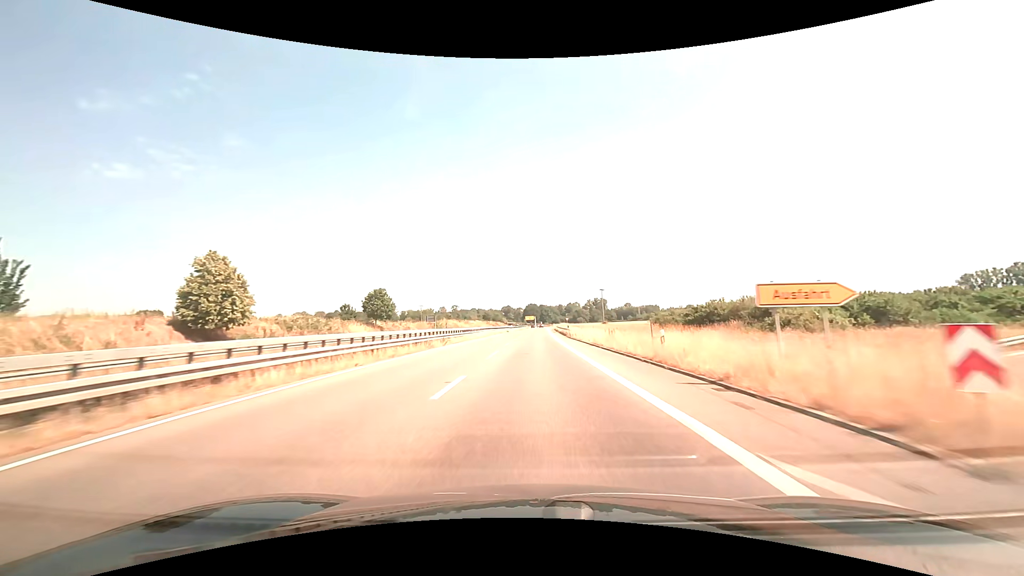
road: trunk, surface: asphalt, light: Day
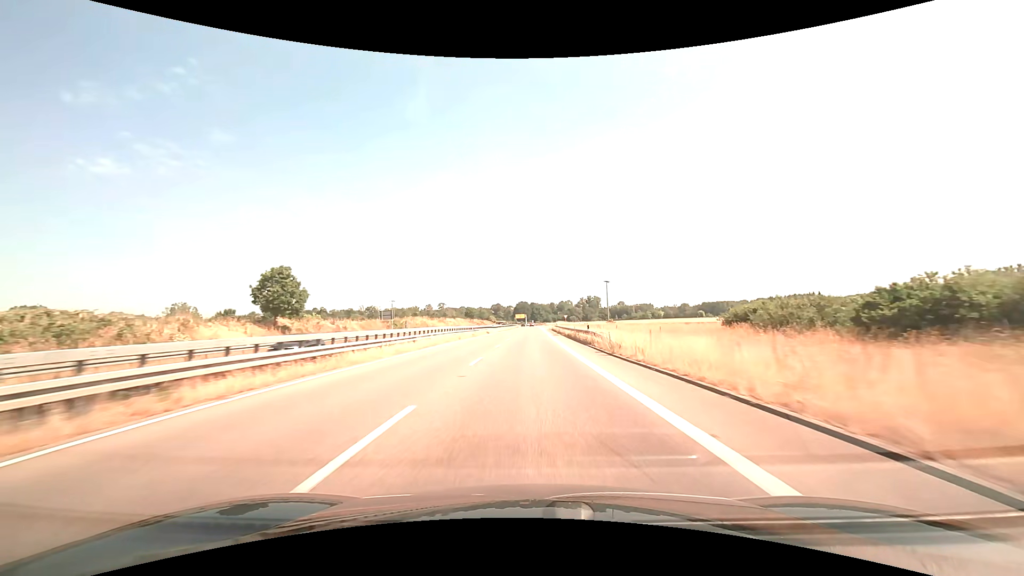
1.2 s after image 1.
(+0.3, +29.3) m; +1°
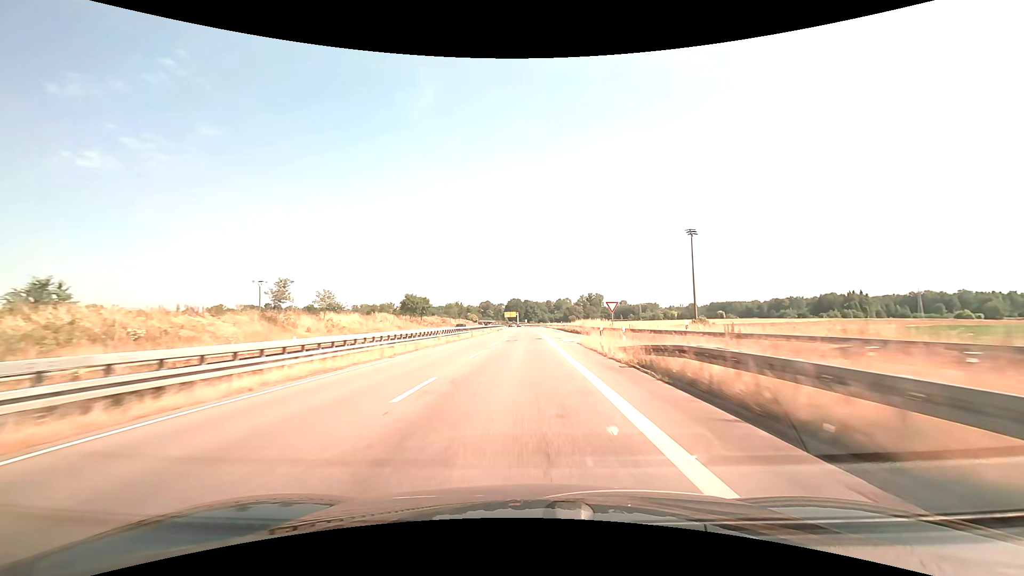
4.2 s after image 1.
(+1.0, +79.4) m; +1°
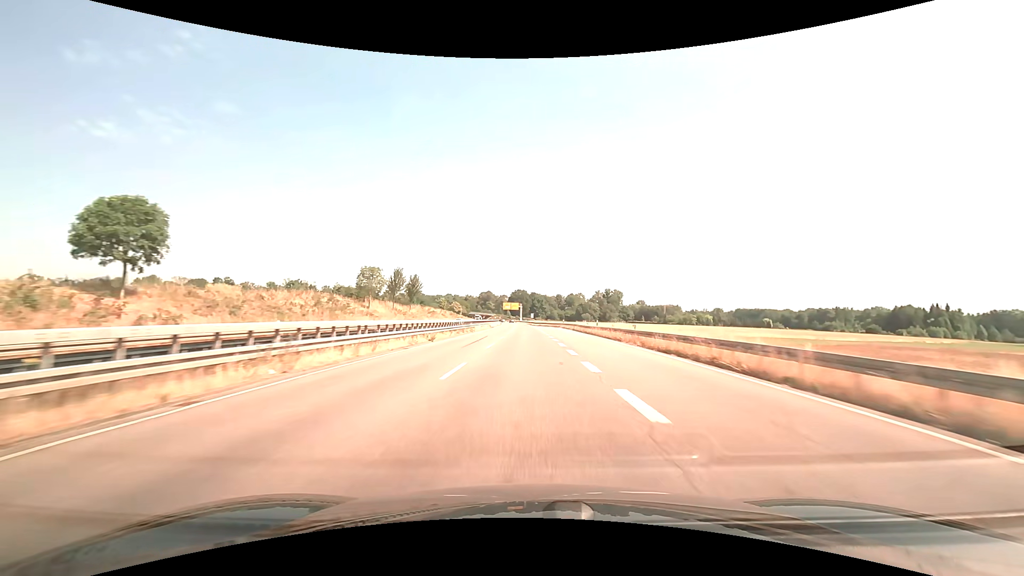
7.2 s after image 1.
(-0.5, +80.8) m; -1°
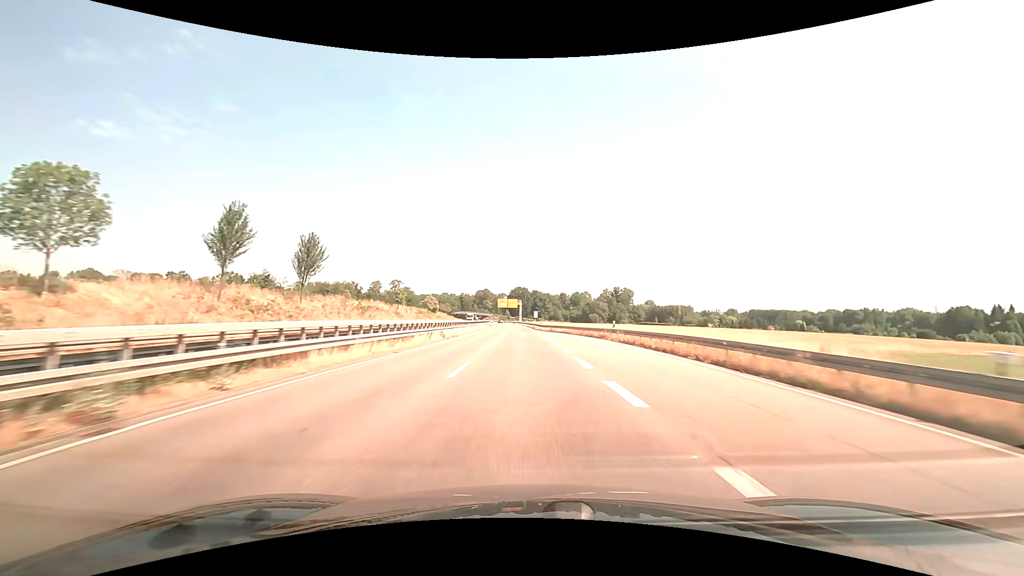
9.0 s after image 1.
(-0.1, +47.0) m; 0°
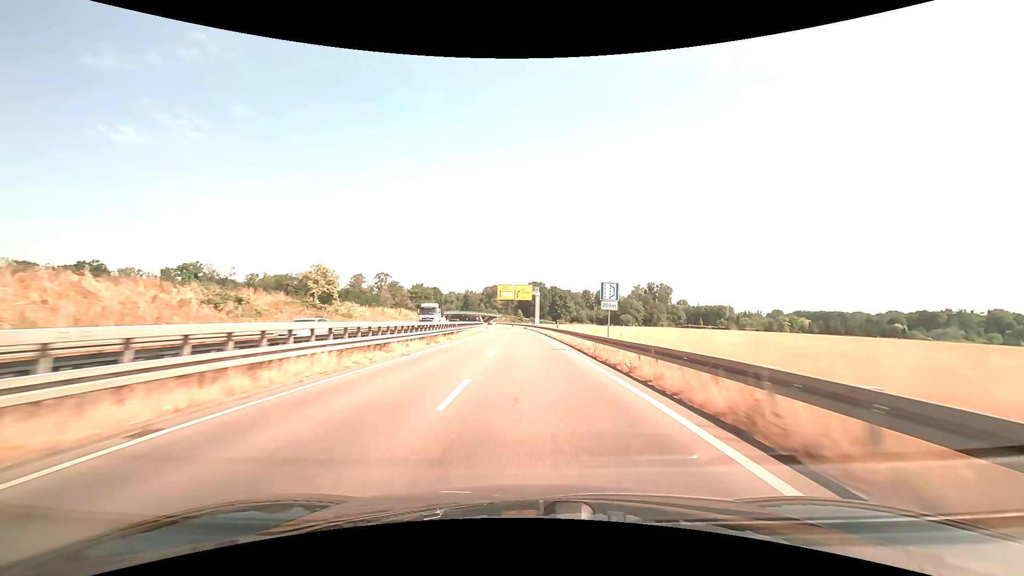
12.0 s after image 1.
(-1.4, +75.6) m; -2°
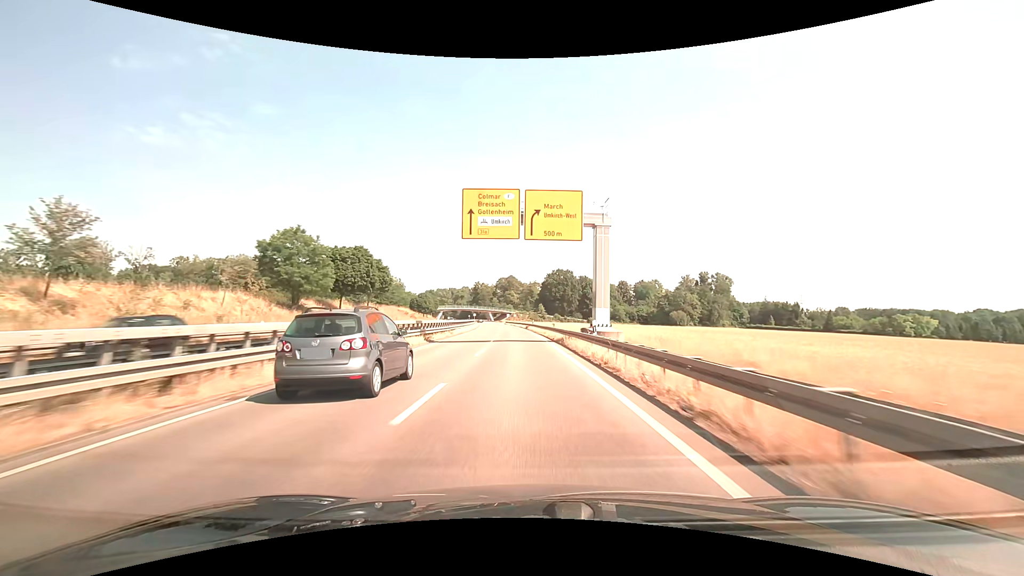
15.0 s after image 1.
(-0.8, +72.4) m; -2°
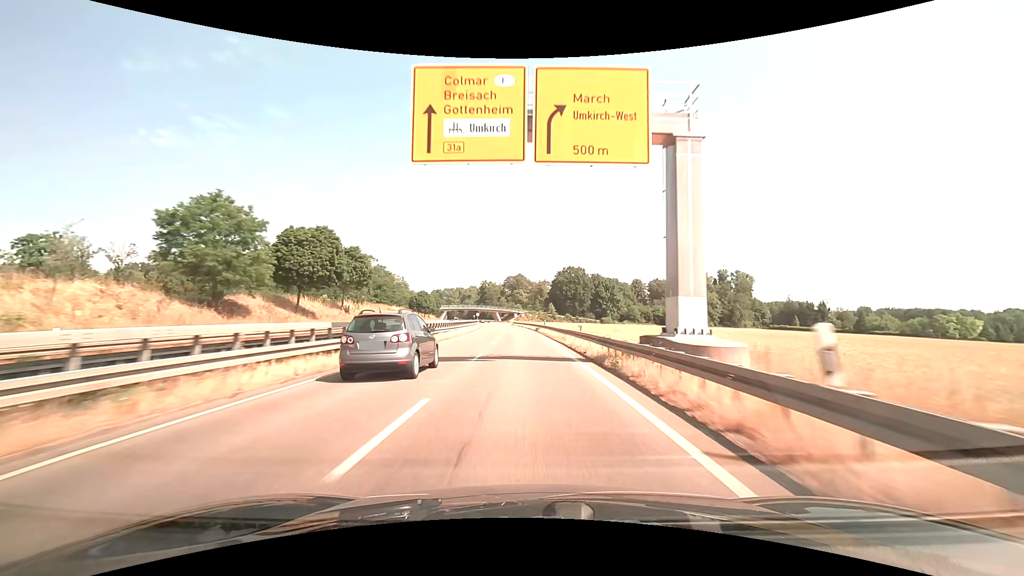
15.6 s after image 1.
(-0.1, +14.1) m; -1°
(0, +10) (0, +20) (0, +30) (-1, +40) (-1, +50) (-1, +60) (-2, +70) (-2, +80) (-3, +90) (-4, +100) m
